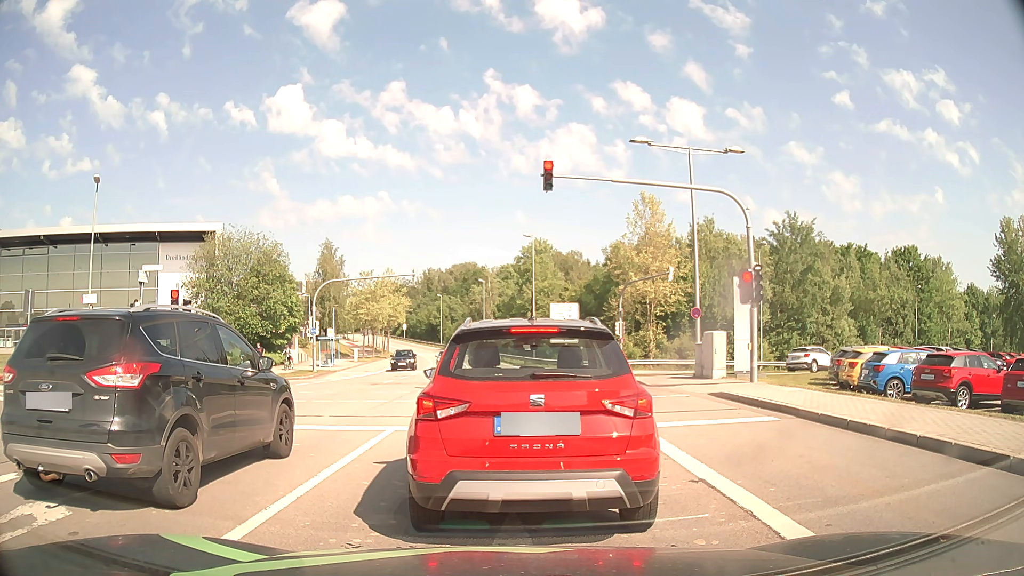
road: secondary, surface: asphalt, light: Day
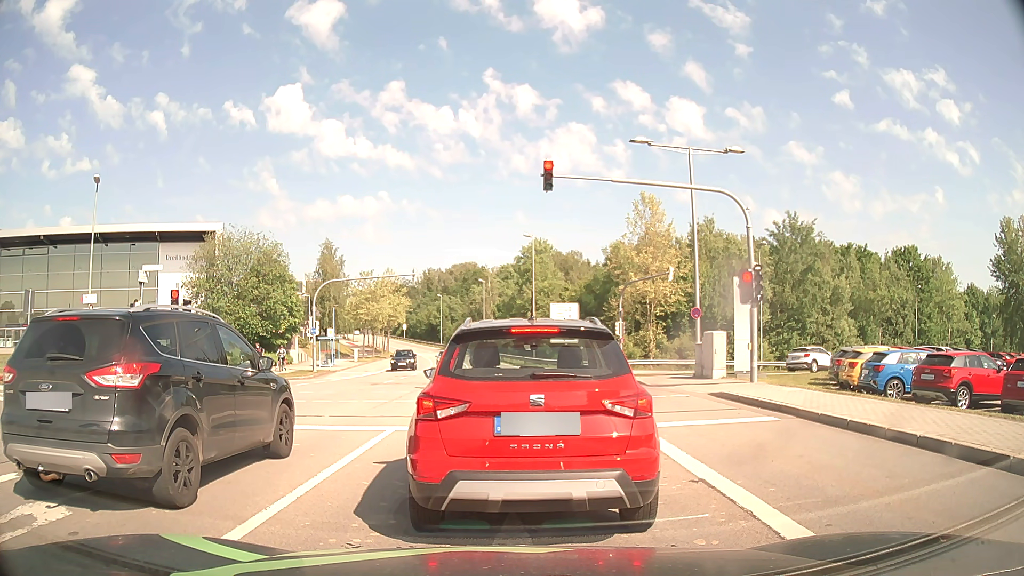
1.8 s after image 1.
(0.0, 0.0) m; 0°
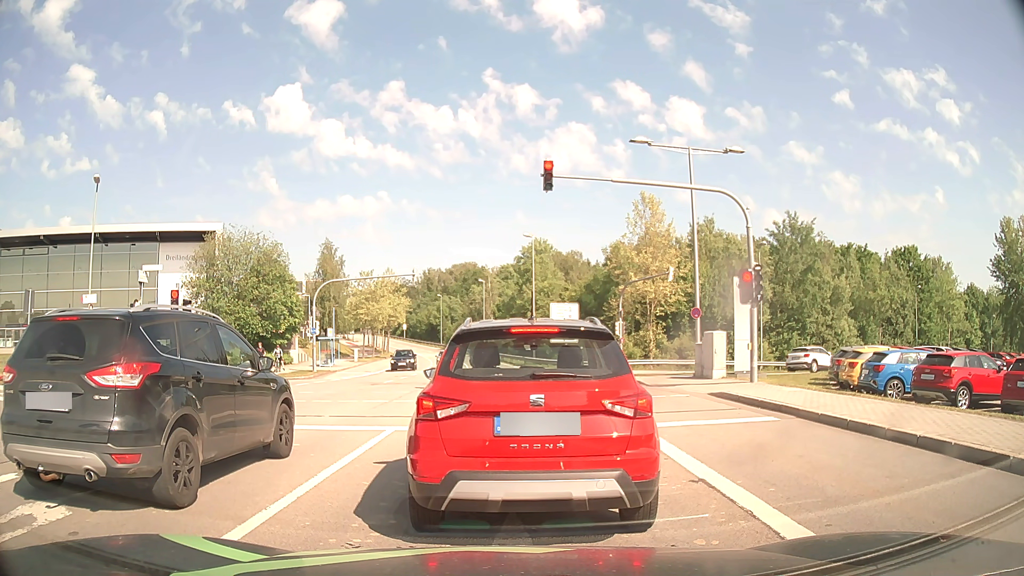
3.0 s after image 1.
(0.0, 0.0) m; 0°
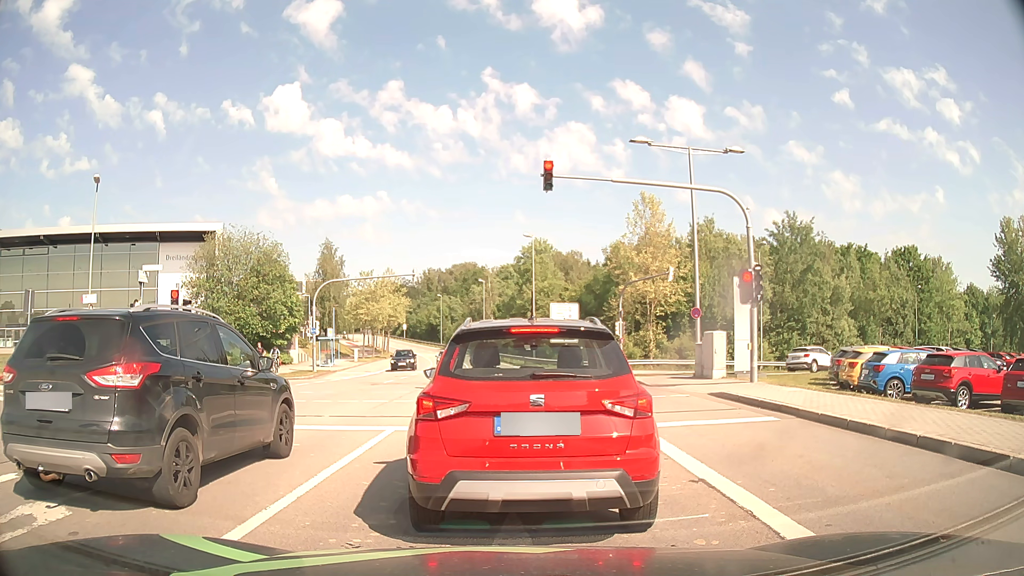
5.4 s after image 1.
(0.0, 0.0) m; 0°
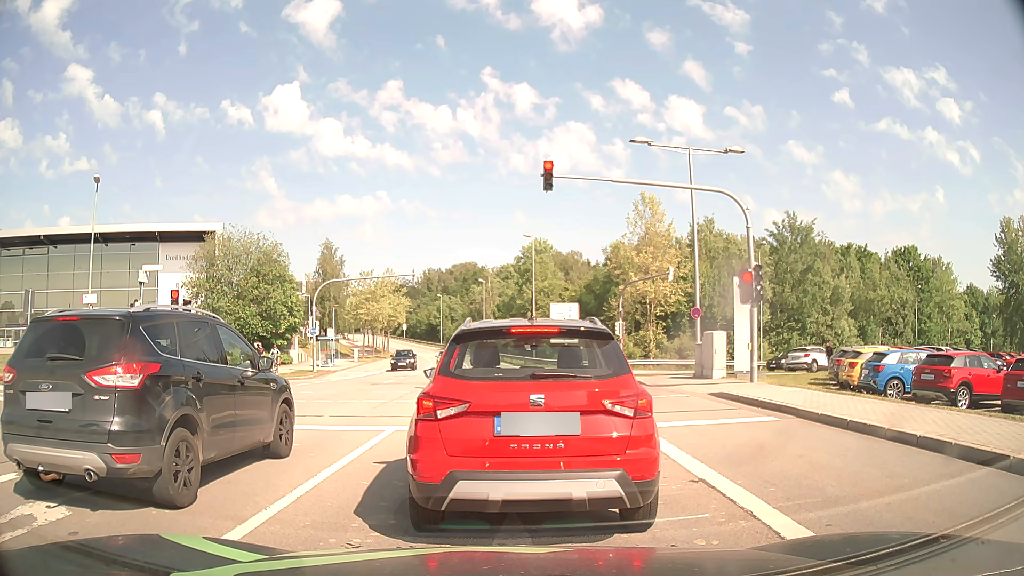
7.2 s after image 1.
(0.0, 0.0) m; 0°
(0, +10) (0, +20) (0, +30) (0, +40) (0, +50) (-1, +60) (-2, +70) (-3, +80) (-5, +90) (-7, +100) m
